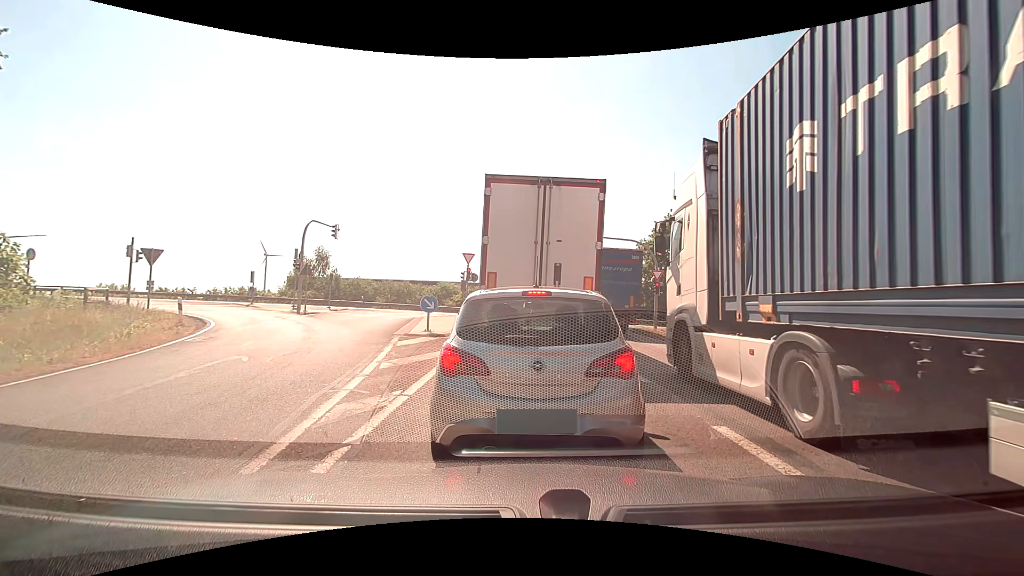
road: motorway_link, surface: asphalt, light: Day
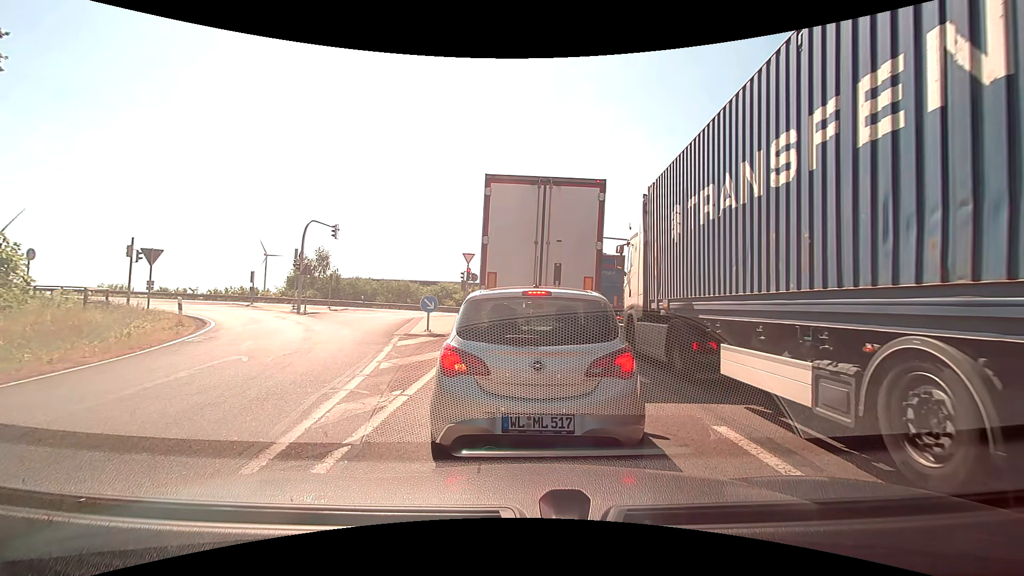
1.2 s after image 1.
(0.0, 0.0) m; 0°
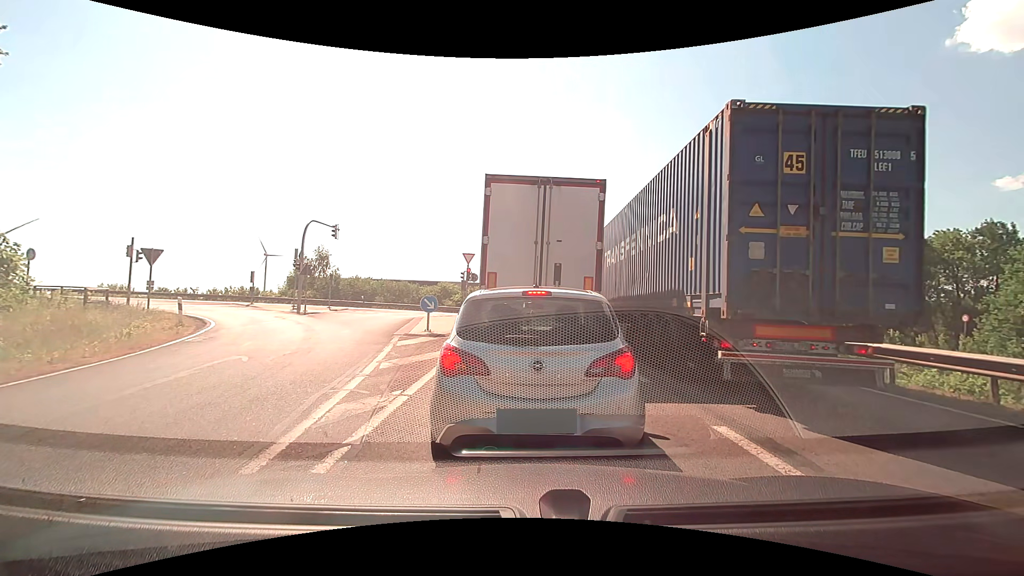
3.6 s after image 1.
(0.0, 0.0) m; 0°
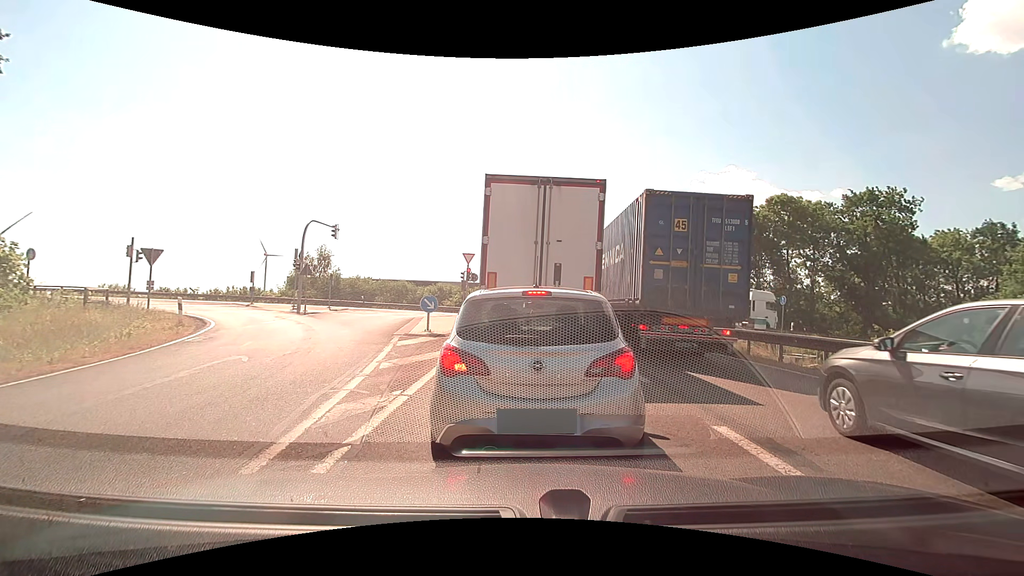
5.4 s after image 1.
(0.0, 0.0) m; 0°
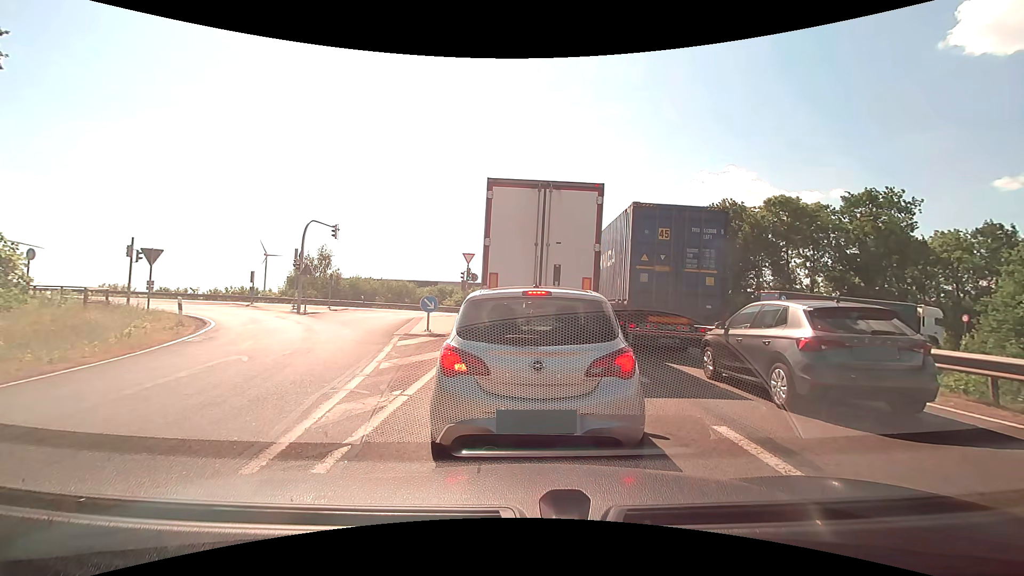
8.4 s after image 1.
(0.0, 0.0) m; 0°
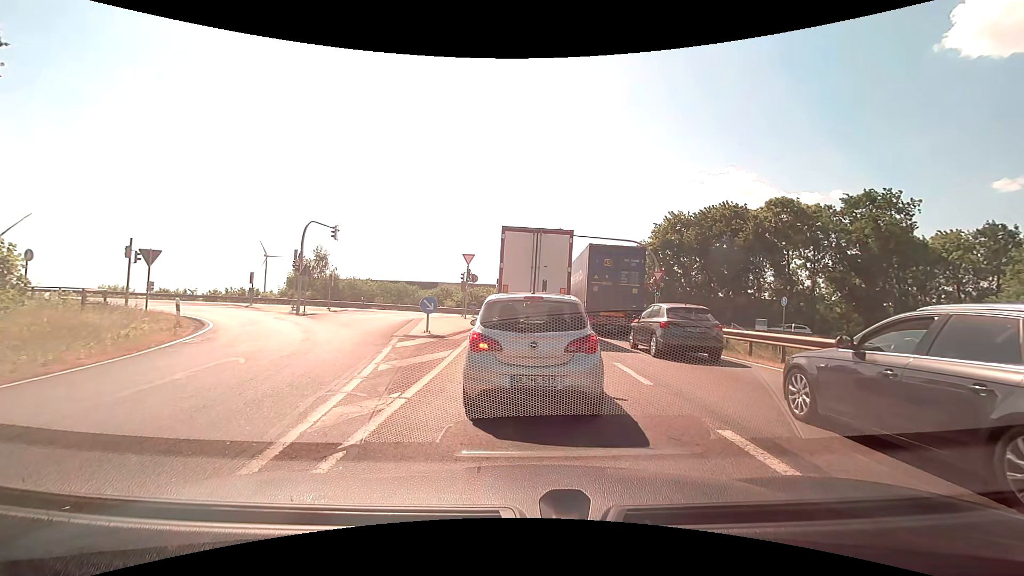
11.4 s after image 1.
(0.0, +0.1) m; 0°
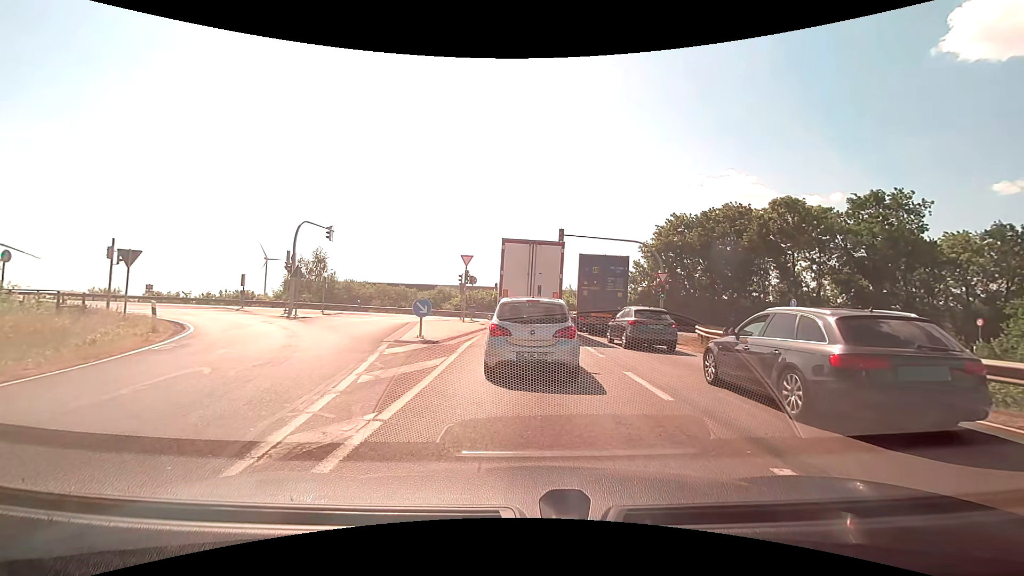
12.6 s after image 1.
(0.0, +1.3) m; 0°
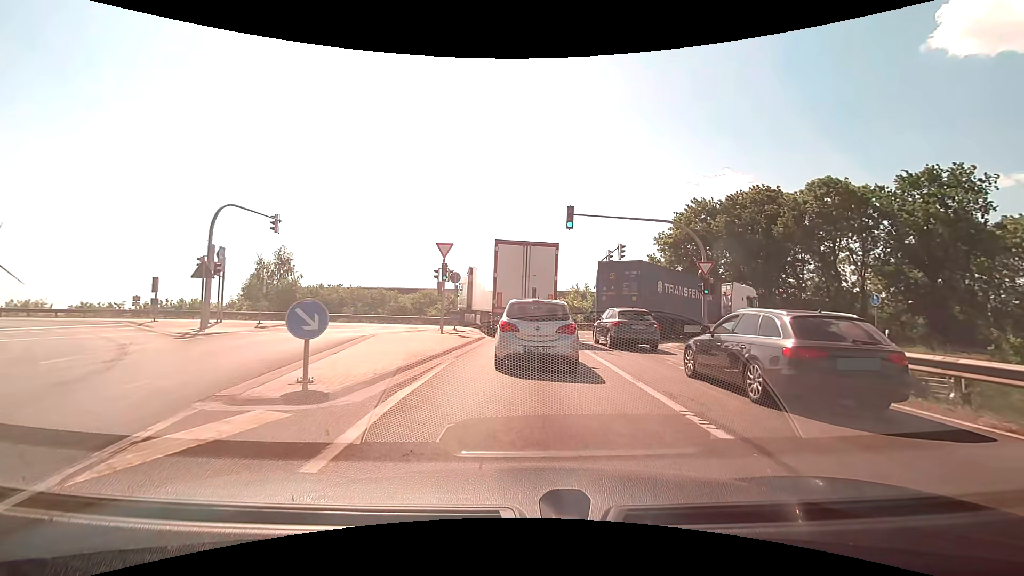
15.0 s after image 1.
(+0.2, +8.5) m; +2°
(0, +10) (0, +20) (-1, +30) (-8, +37) (-17, +38) (-27, +37) (-37, +36) (-47, +35) (-57, +33) (-67, +32) m
